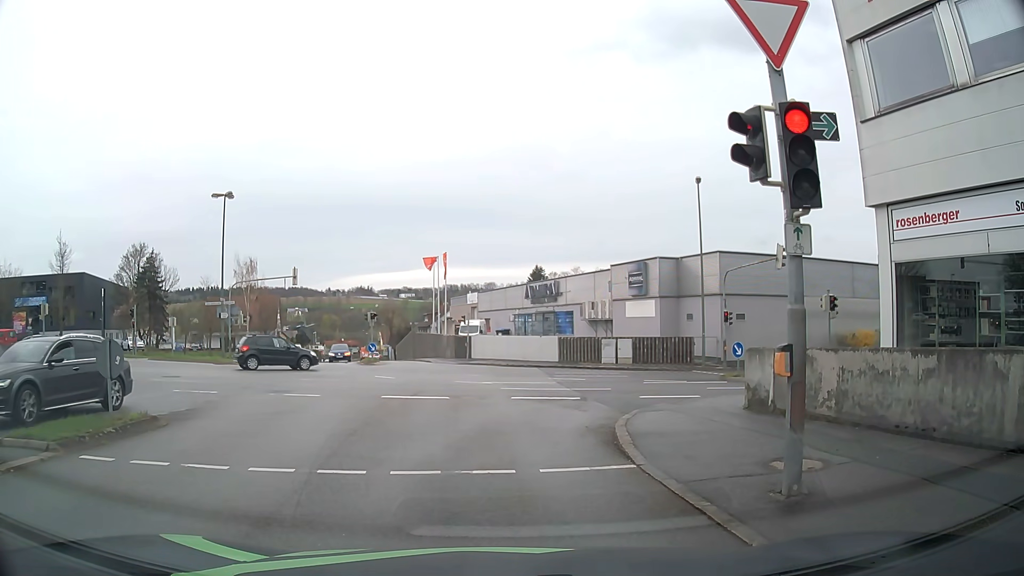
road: residential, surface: asphalt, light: Day
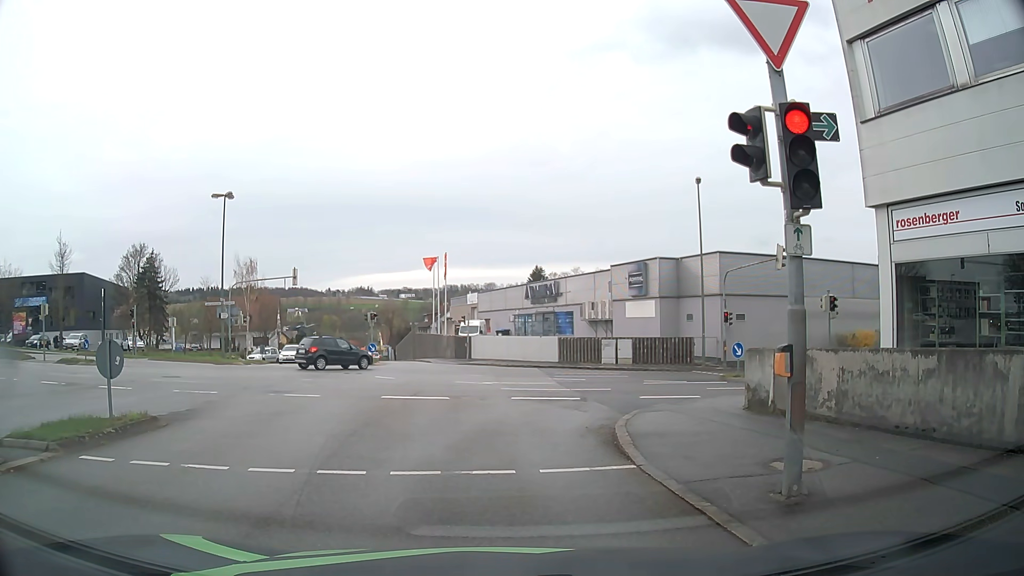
(0.0, 0.0) m; 0°
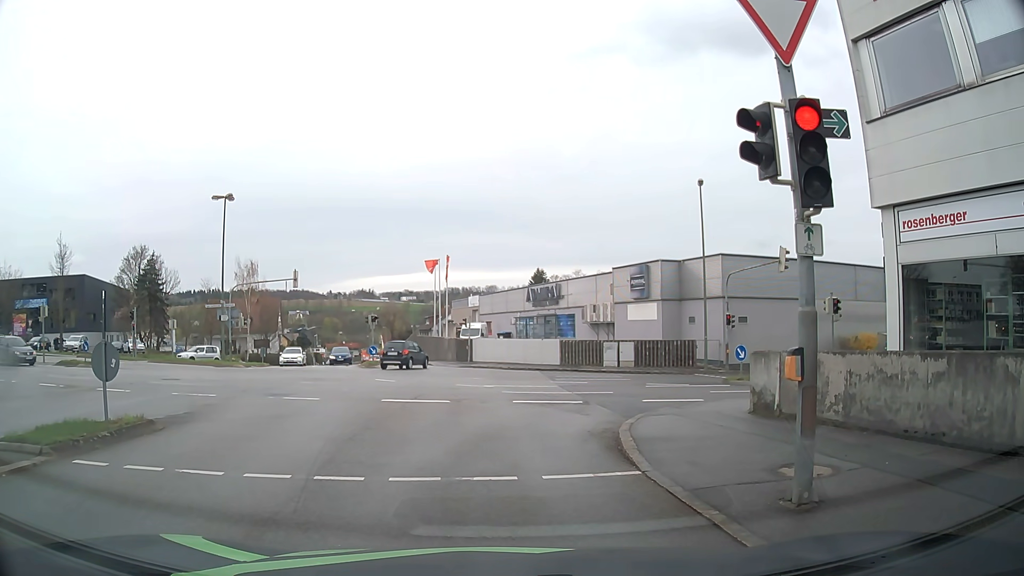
(0.0, +0.2) m; 0°
